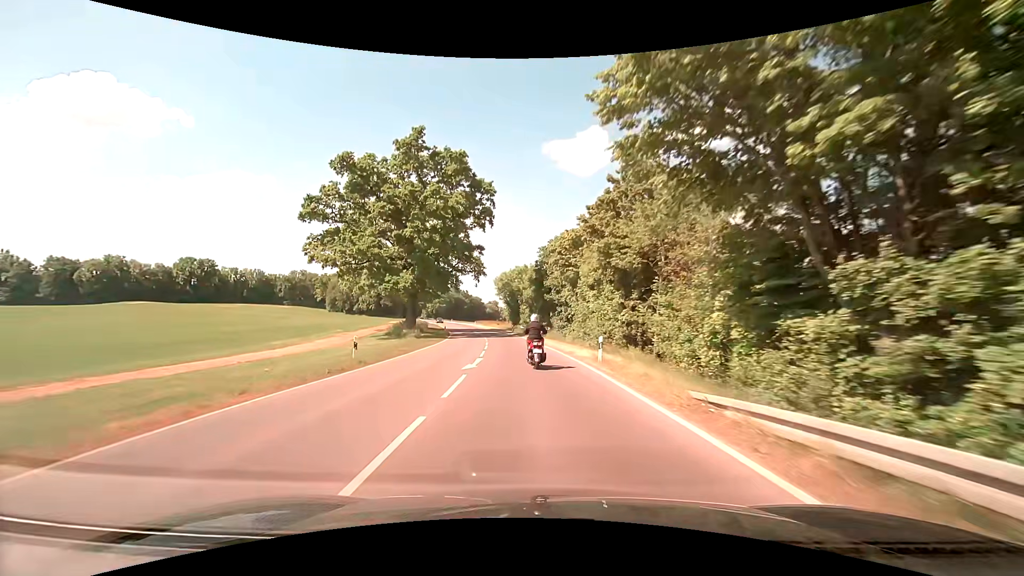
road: secondary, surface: asphalt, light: Day
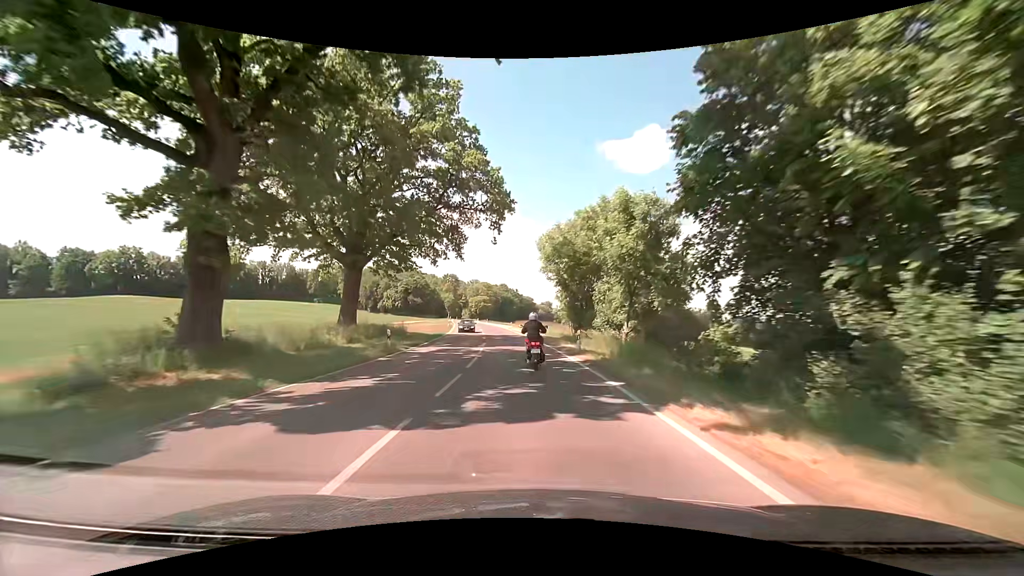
(-2.4, +42.5) m; -5°
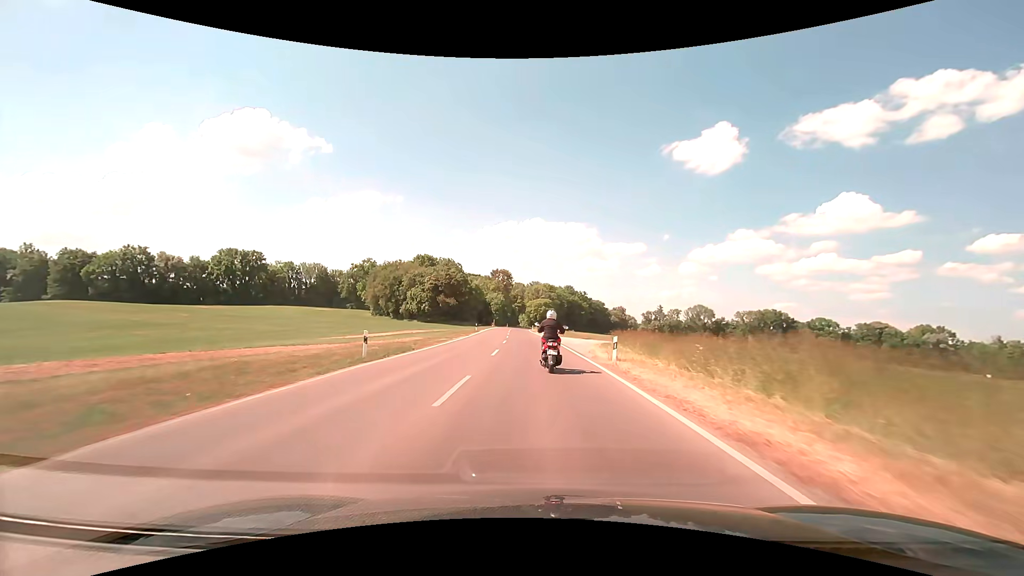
(-4.8, +53.2) m; -9°
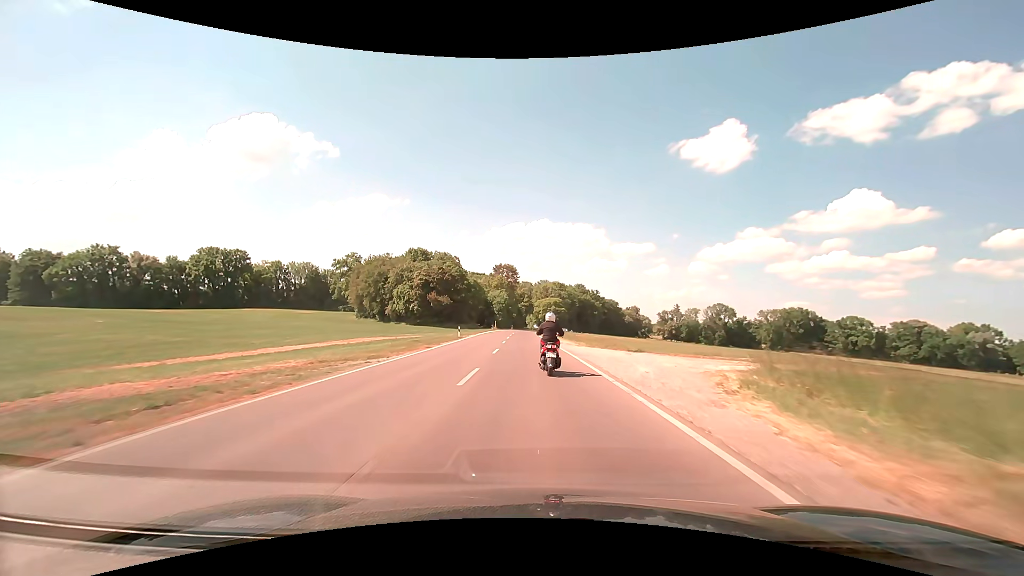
(-0.2, +21.1) m; -1°
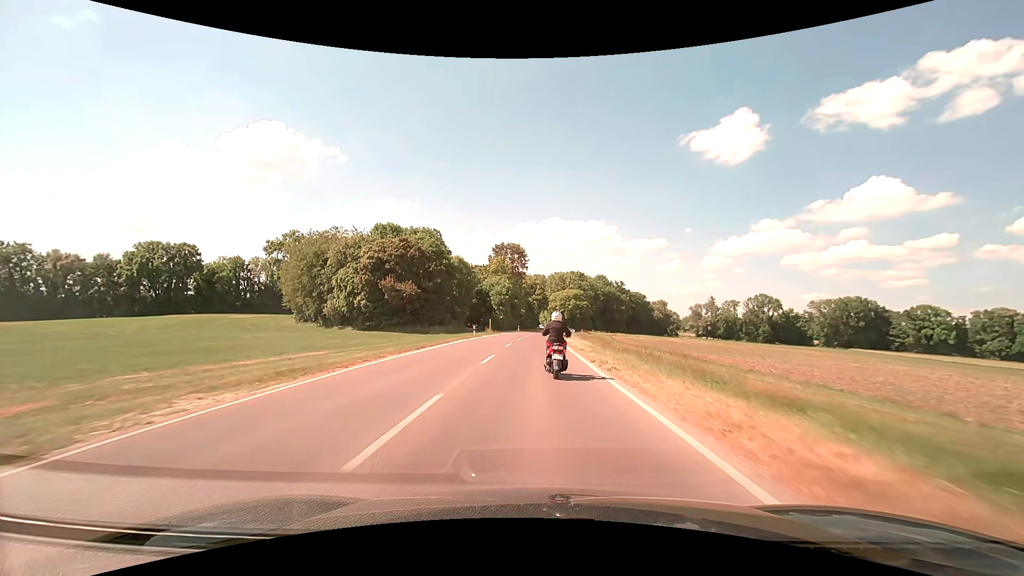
(-0.8, +42.3) m; -2°
(0, +10) (0, +20) (0, +30) (0, +40) (+1, +50) (+1, +60) (+2, +70) (+2, +80) (+3, +90) (+4, +100) m
